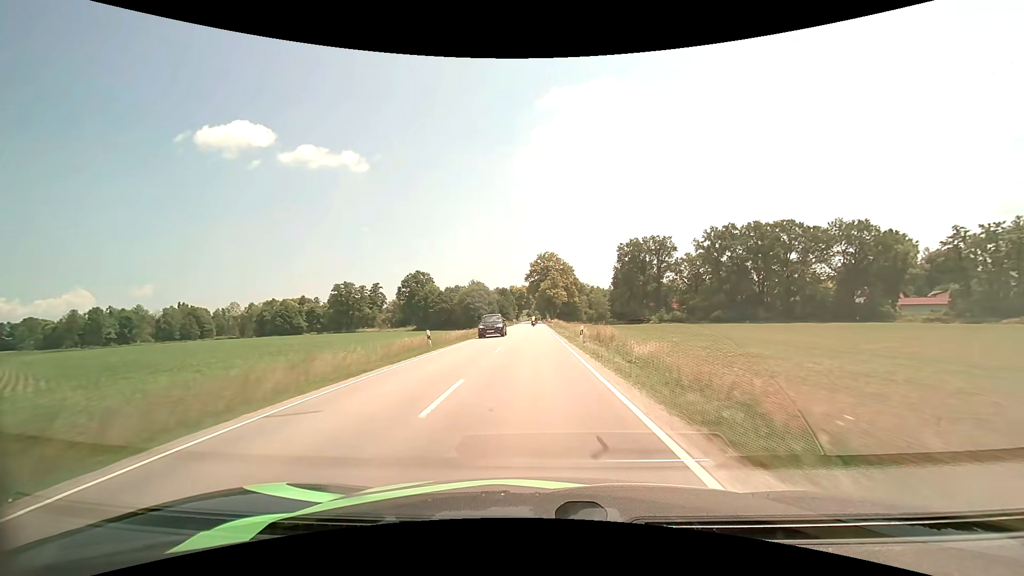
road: secondary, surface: asphalt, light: Day
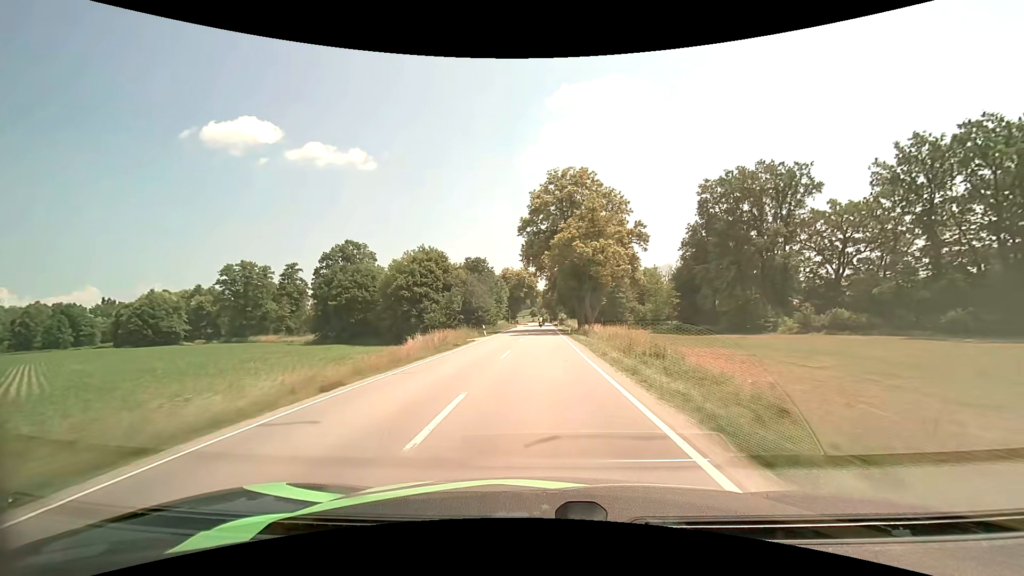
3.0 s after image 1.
(-0.5, +73.9) m; -1°
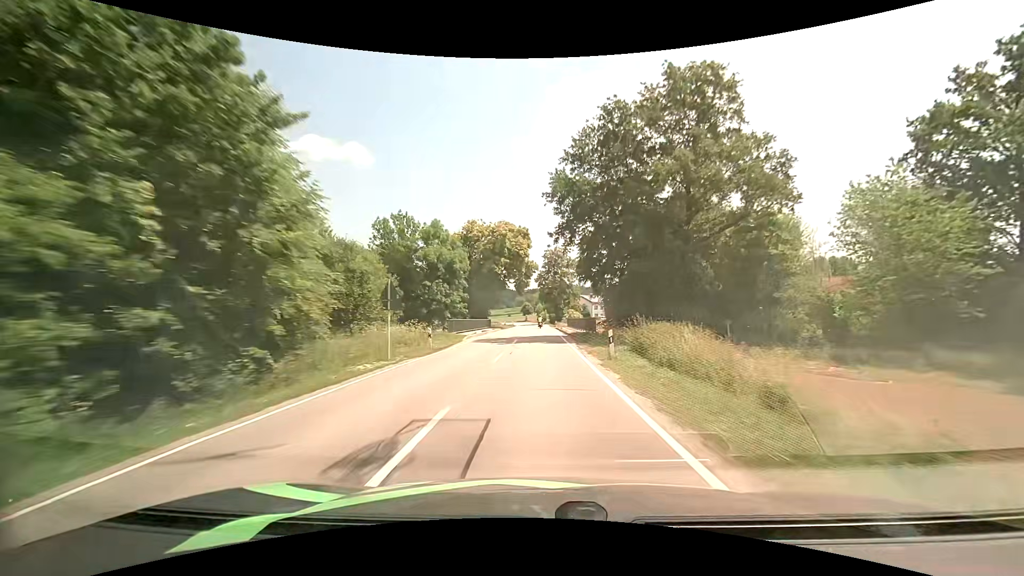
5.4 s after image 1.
(+0.4, +61.8) m; 0°
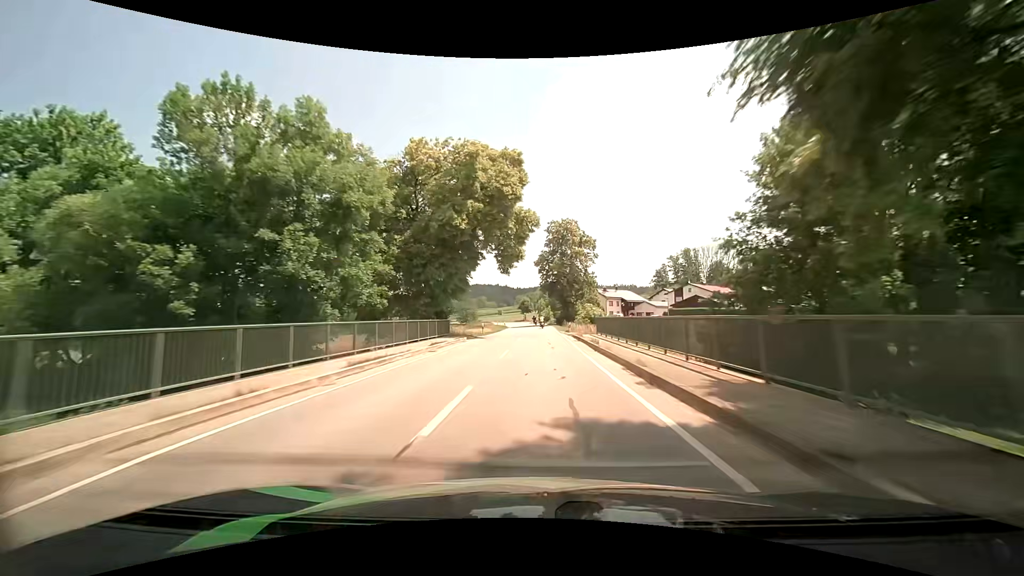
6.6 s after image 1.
(0.0, +30.7) m; 0°
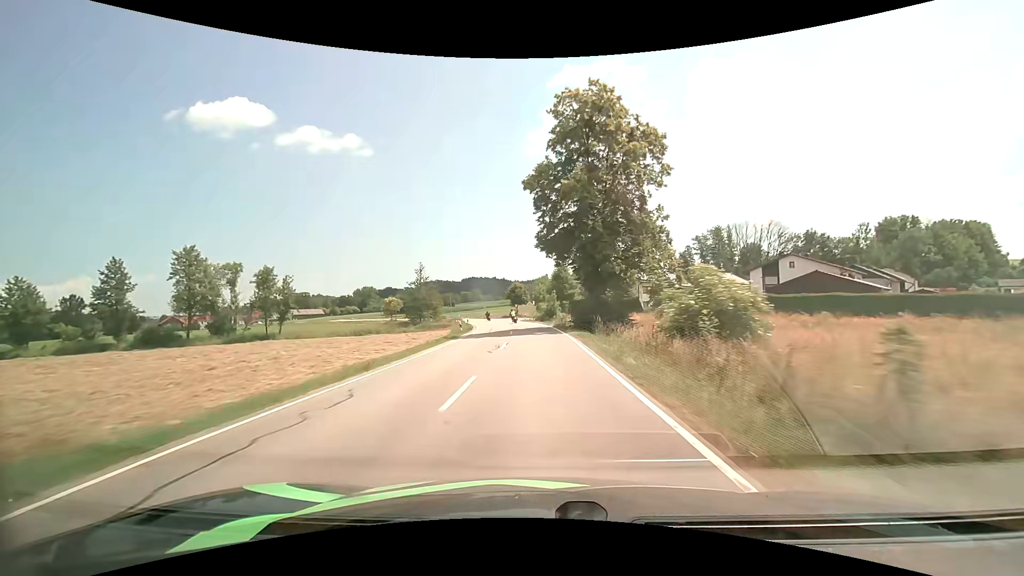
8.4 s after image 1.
(+0.3, +44.2) m; +1°
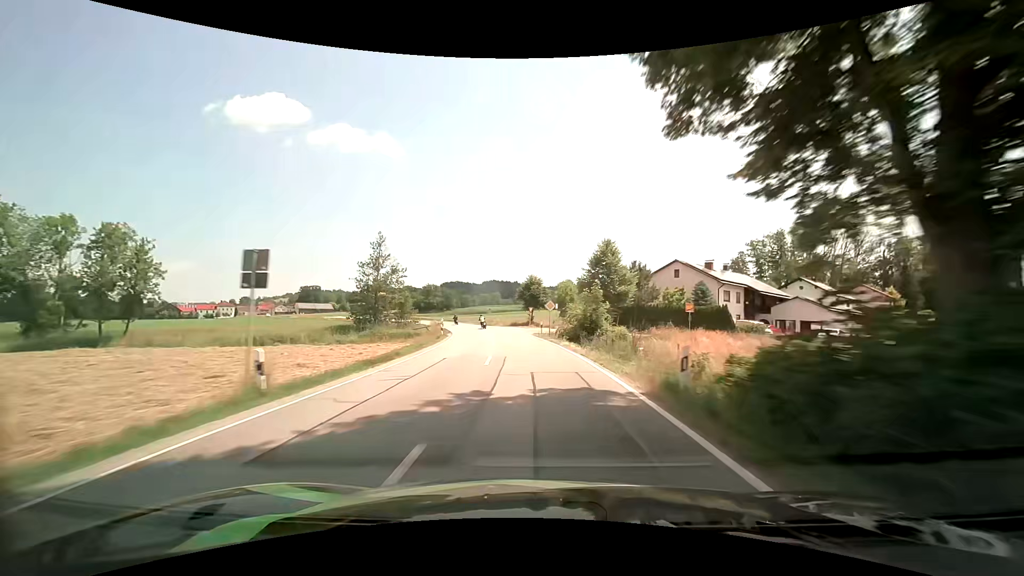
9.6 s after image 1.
(-0.6, +28.5) m; -3°
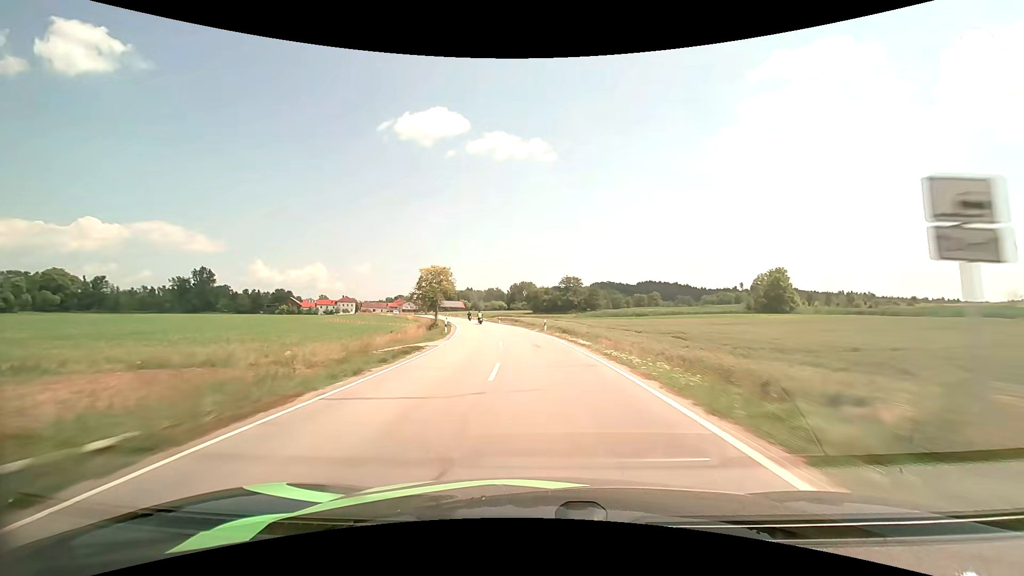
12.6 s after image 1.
(-9.5, +70.3) m; -17°
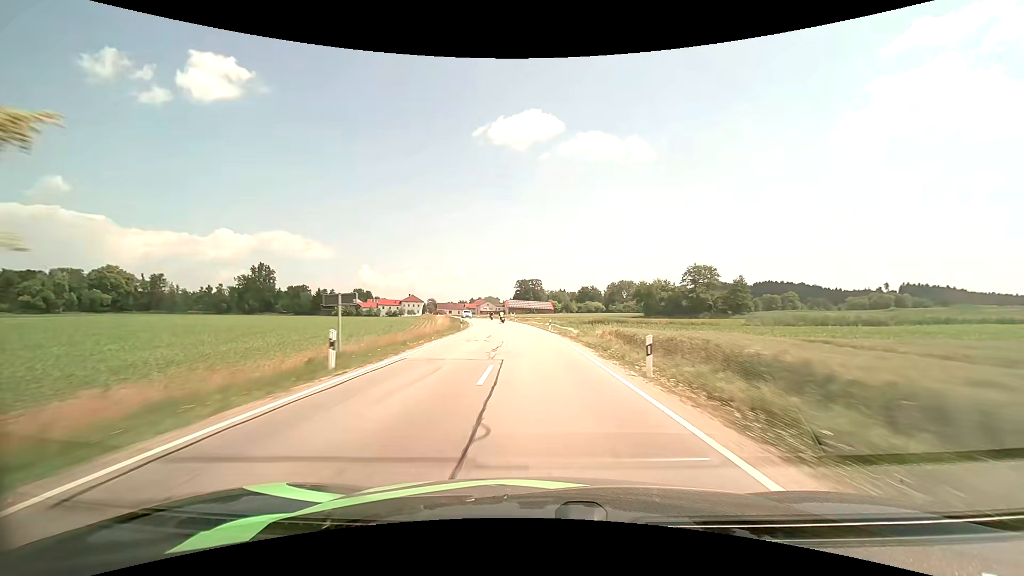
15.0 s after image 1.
(-6.2, +57.8) m; -11°
(0, +10) (0, +20) (-1, +30) (-2, +40) (-3, +50) (-4, +60) (-5, +70) (-7, +80) (-9, +89) (-11, +99) m
